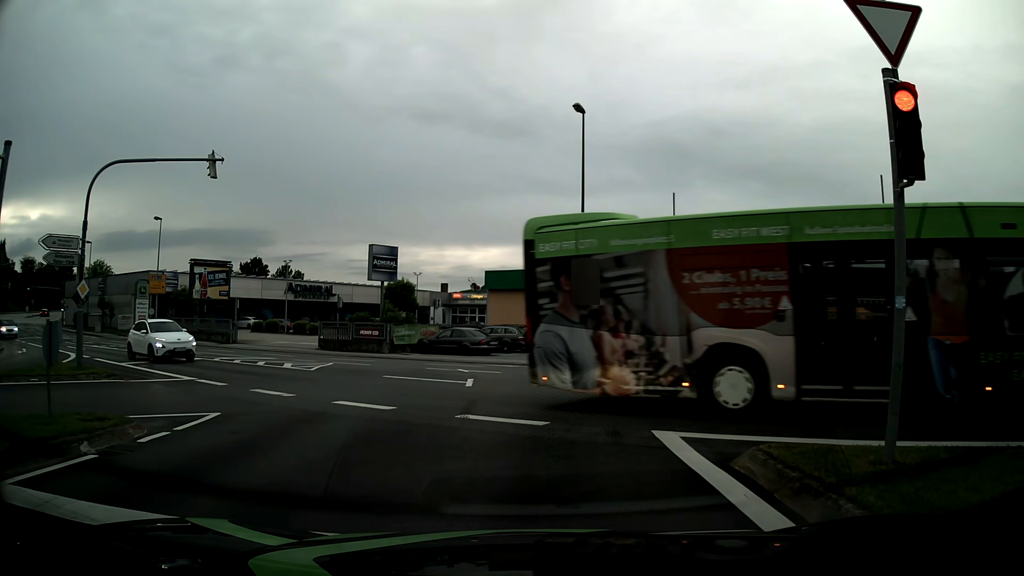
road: tertiary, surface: asphalt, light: Day
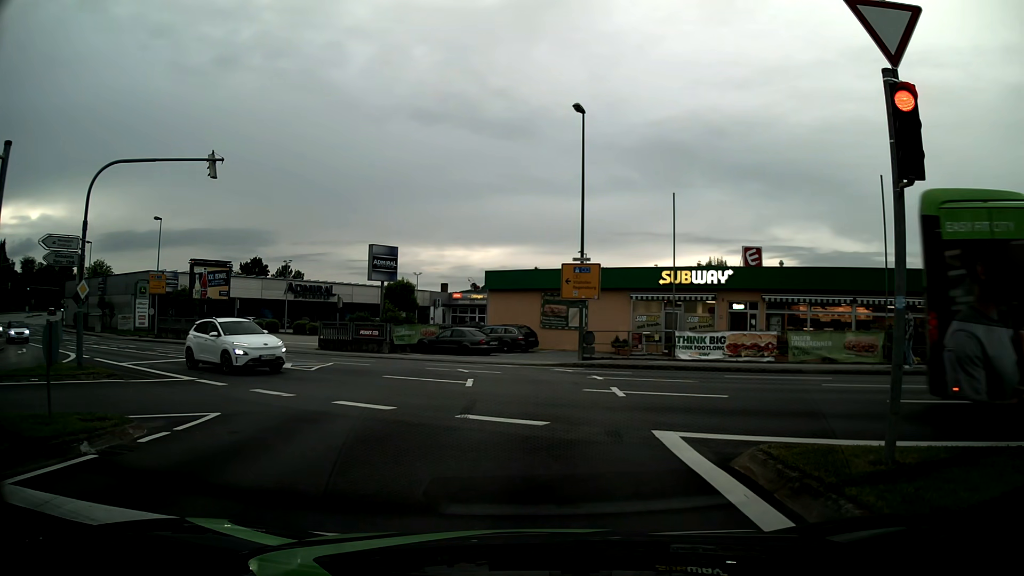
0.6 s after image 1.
(0.0, 0.0) m; 0°
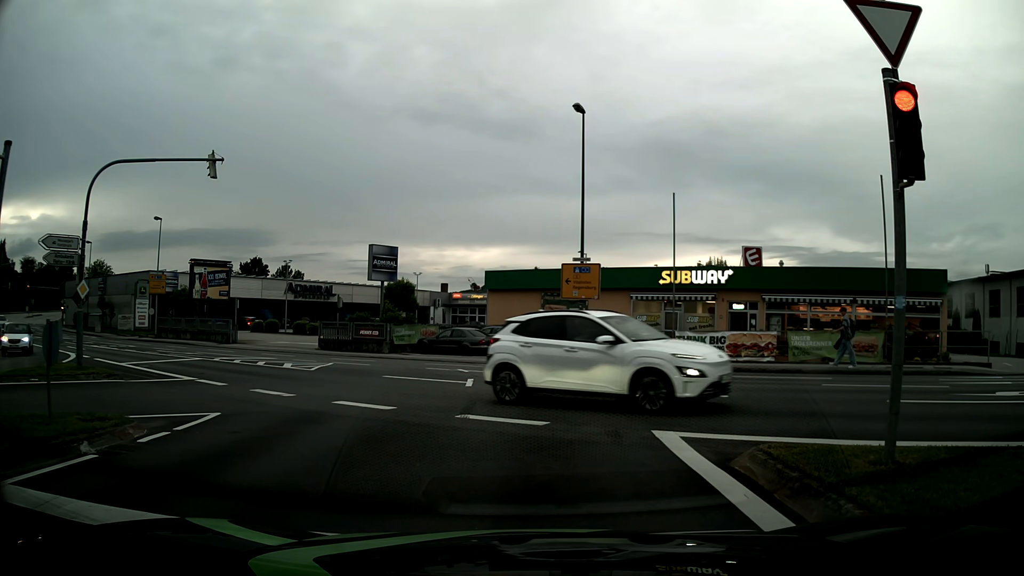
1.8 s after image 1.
(0.0, 0.0) m; 0°
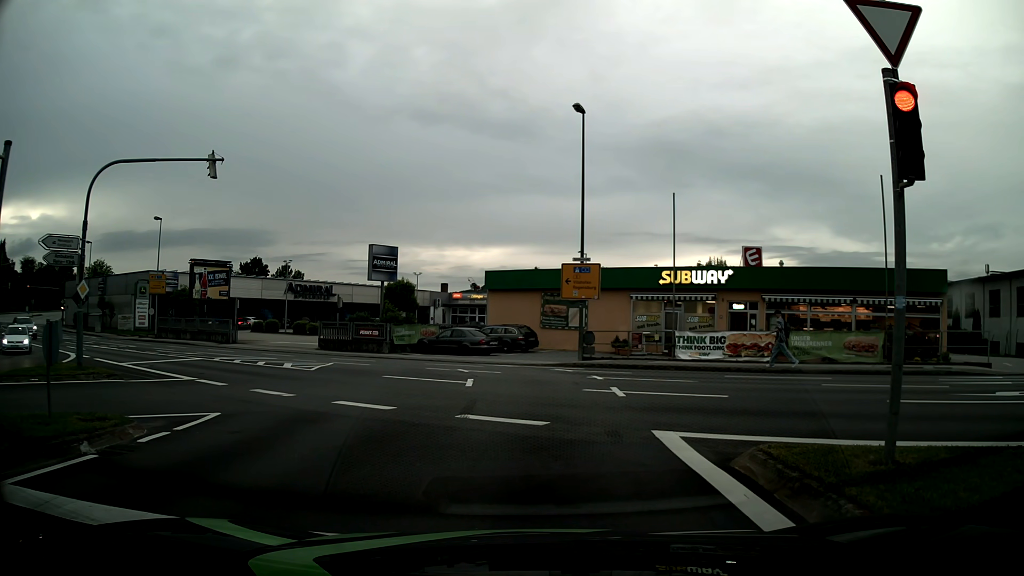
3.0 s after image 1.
(0.0, 0.0) m; 0°
(0, +10) (0, +20) (-4, +29) (-12, +35) (-20, +41) (-29, +46) (-37, +51) (-45, +57) (-54, +63) (-62, +69) m
